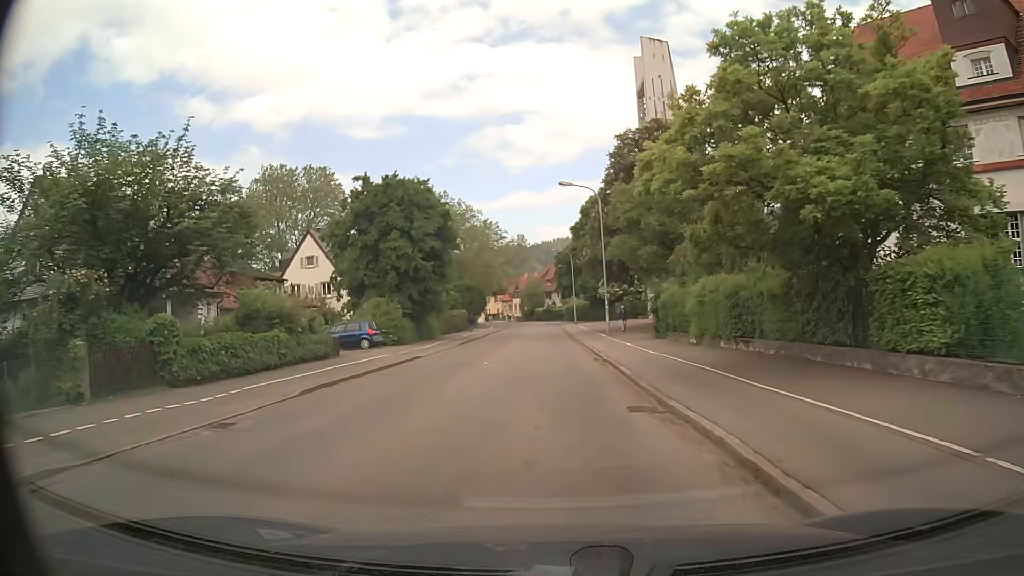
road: tertiary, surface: asphalt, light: Day
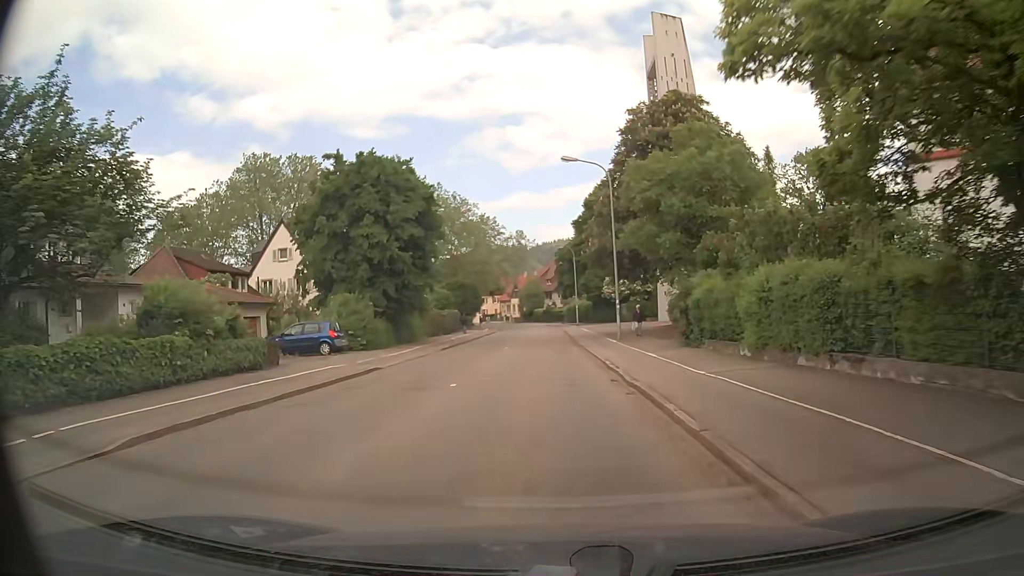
(0.0, +6.7) m; -1°
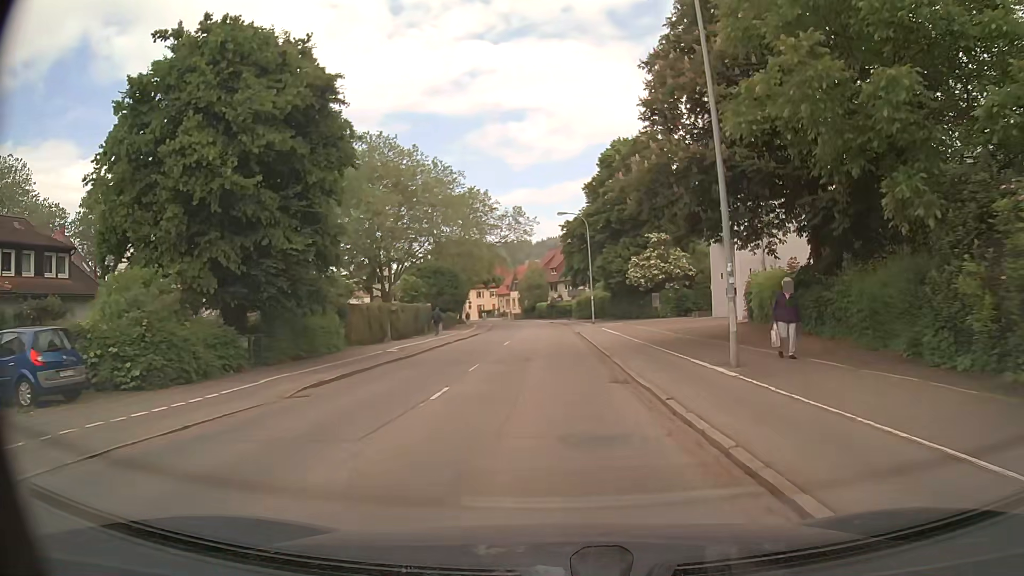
(-0.1, +20.1) m; 0°
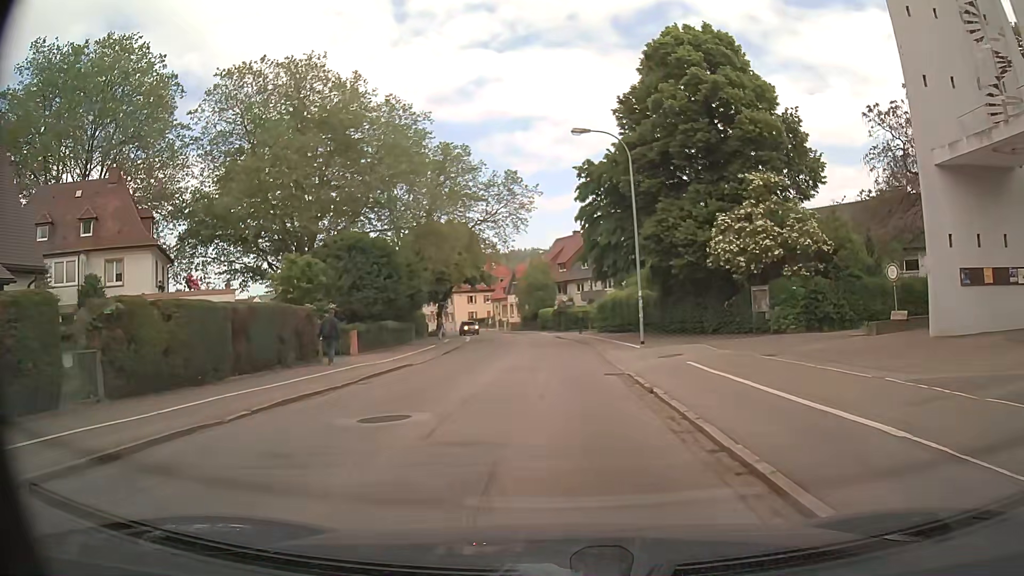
(-0.3, +26.7) m; -1°
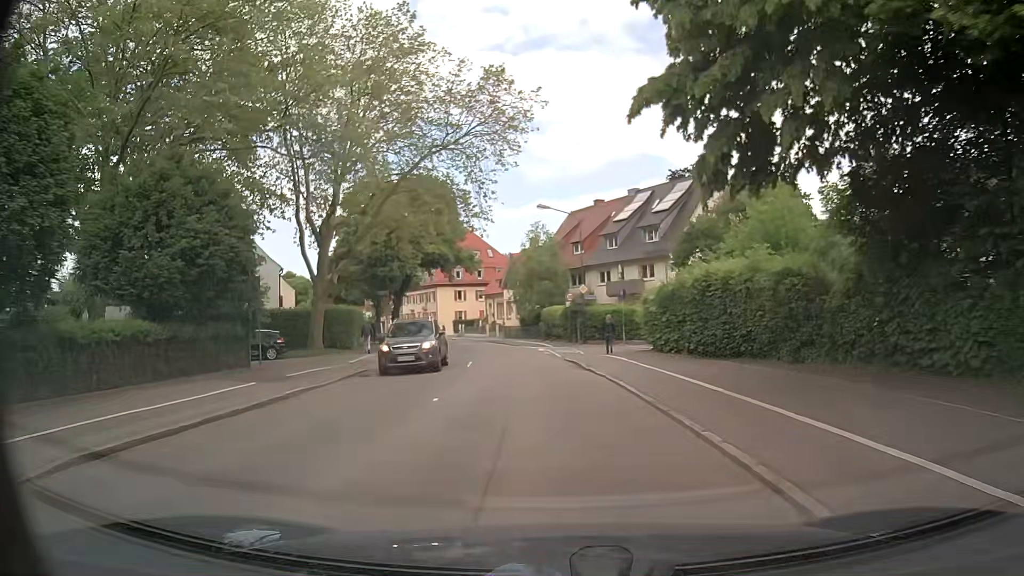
(0.0, +26.8) m; -1°
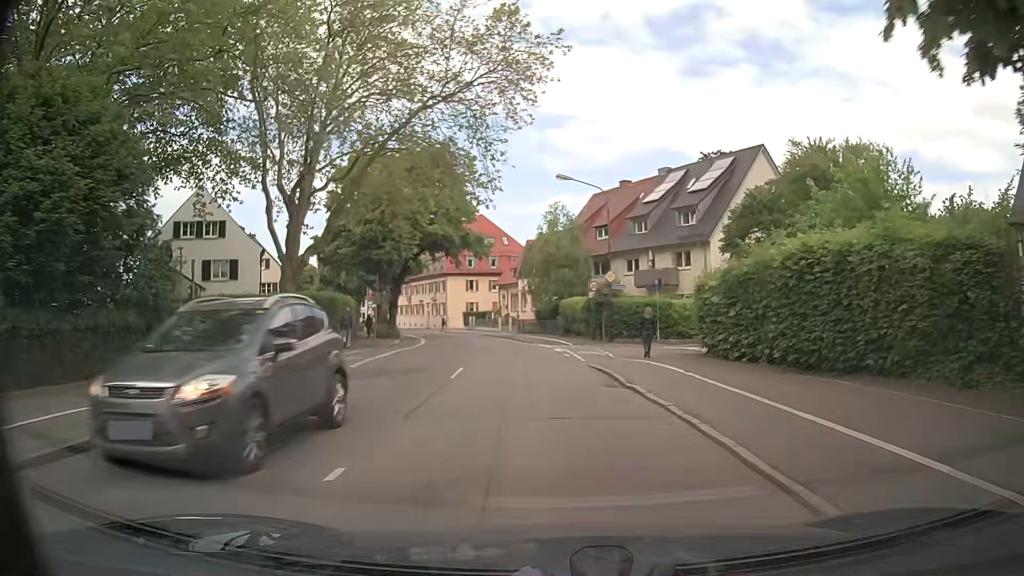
(-0.1, +6.7) m; -2°
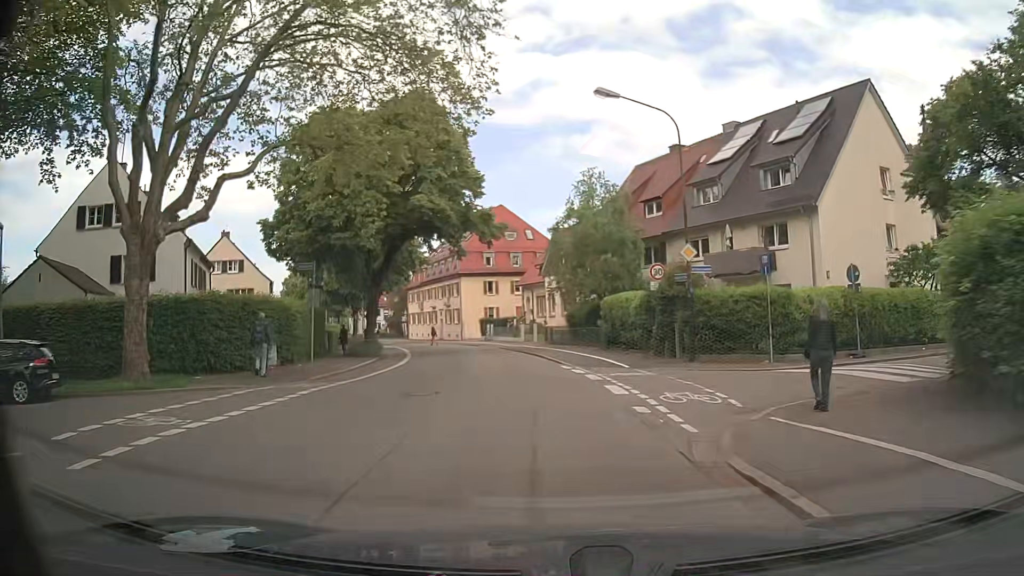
(-0.1, +13.4) m; -1°
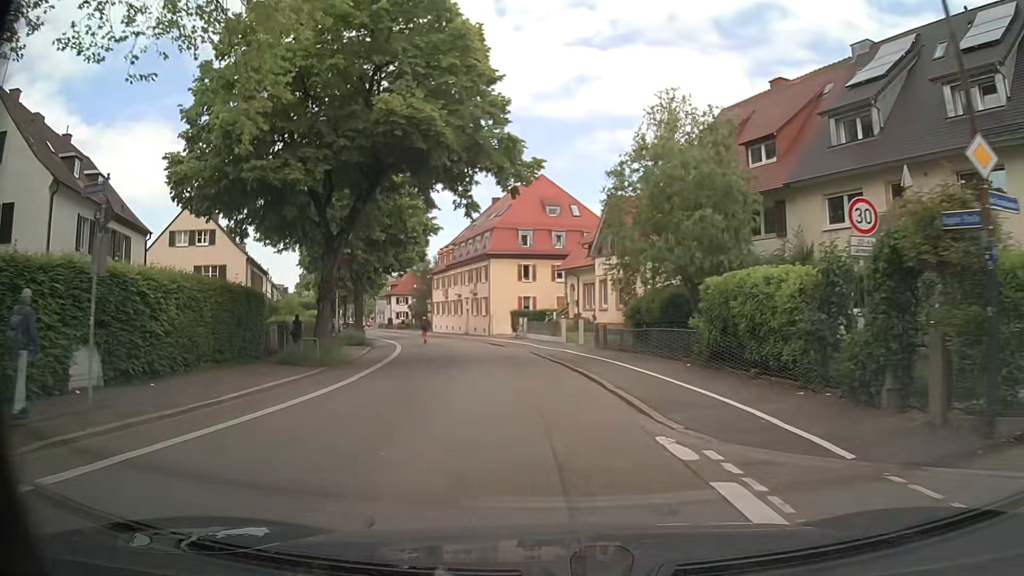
(-0.6, +13.3) m; -5°
(0, +10) (-1, +20) (-2, +30) (-4, +40) (-7, +49) (-10, +59) (-14, +68) (-17, +77) (-21, +87) (-24, +96) m
